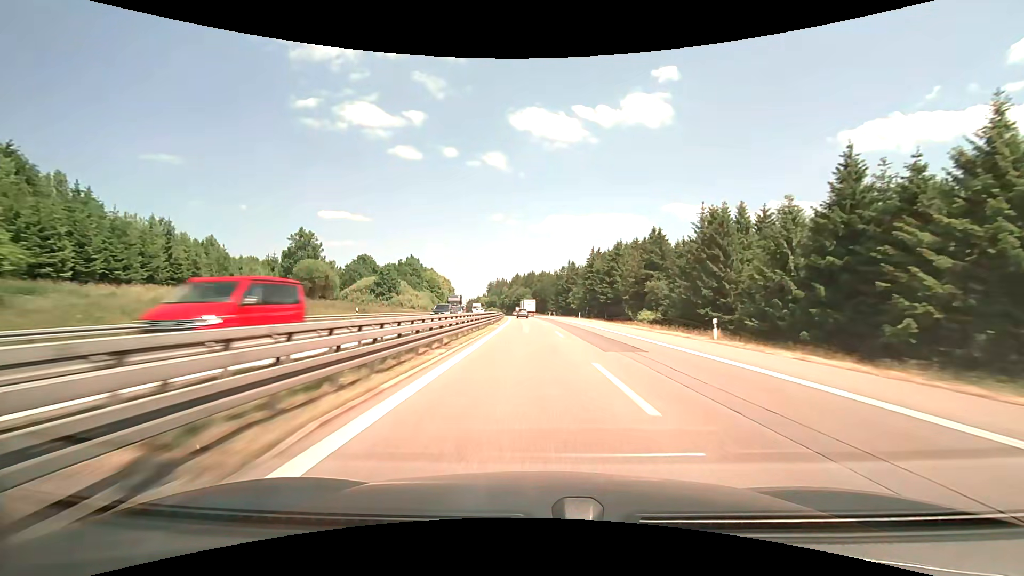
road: motorway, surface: asphalt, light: Day
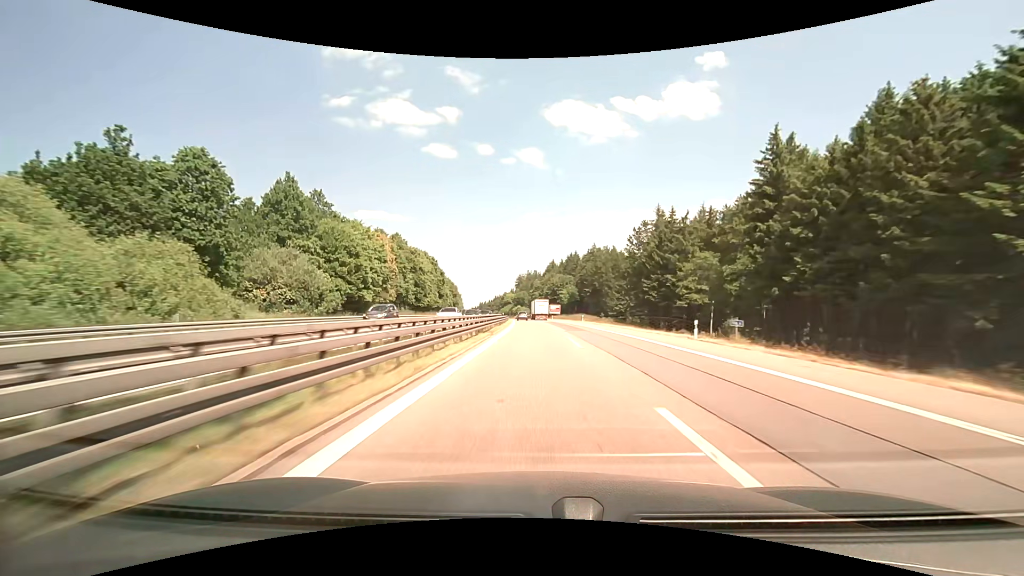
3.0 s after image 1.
(-2.4, +95.3) m; -3°
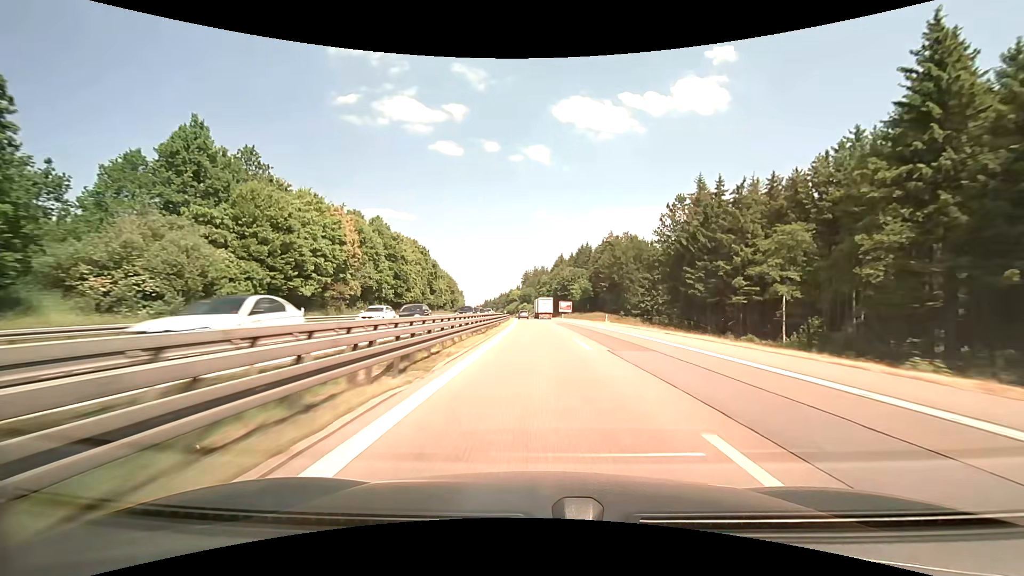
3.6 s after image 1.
(-0.1, +19.0) m; -1°
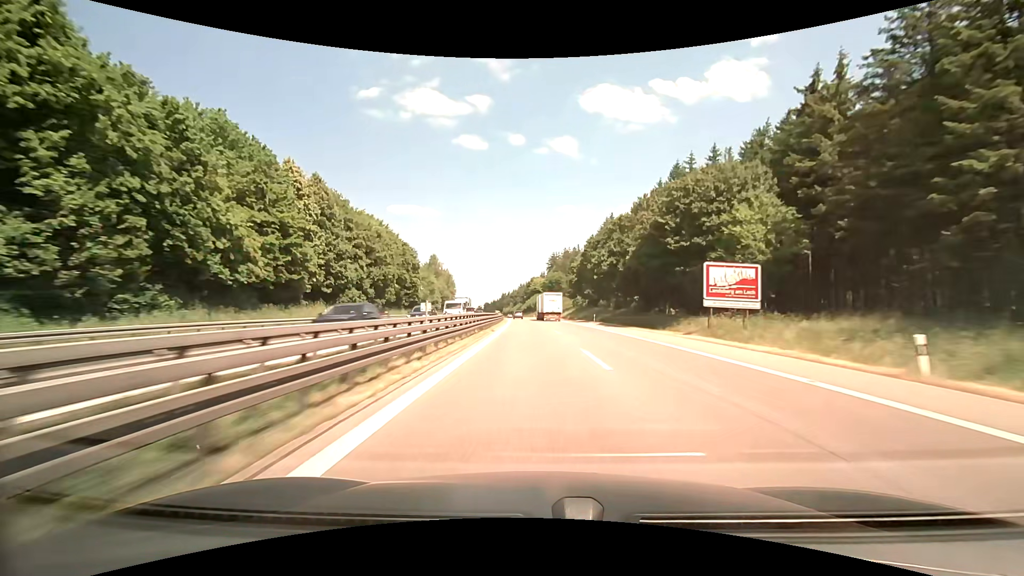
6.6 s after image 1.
(-2.5, +95.9) m; -3°
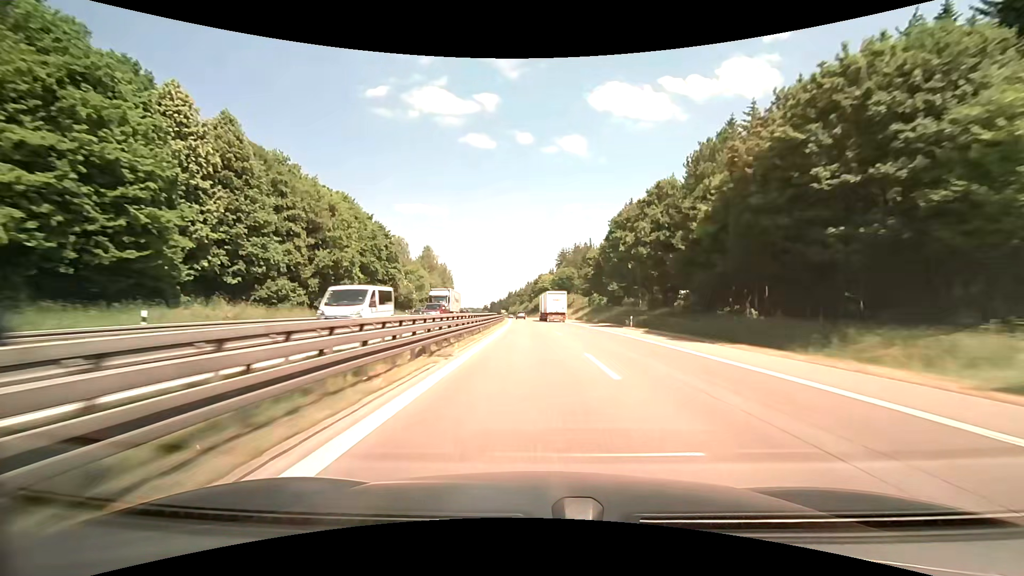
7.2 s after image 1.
(-0.2, +19.3) m; -1°
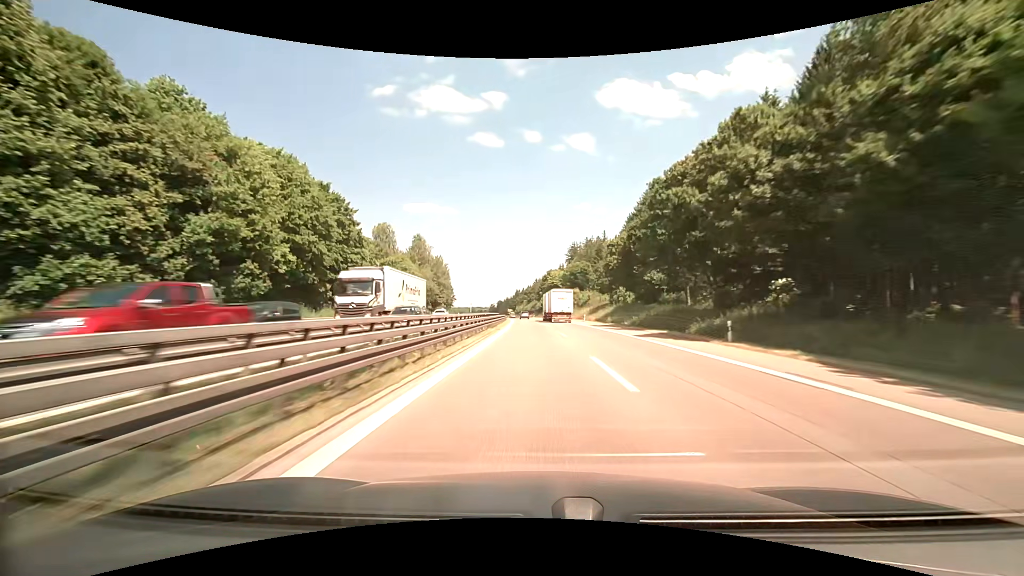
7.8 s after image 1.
(0.0, +19.3) m; 0°
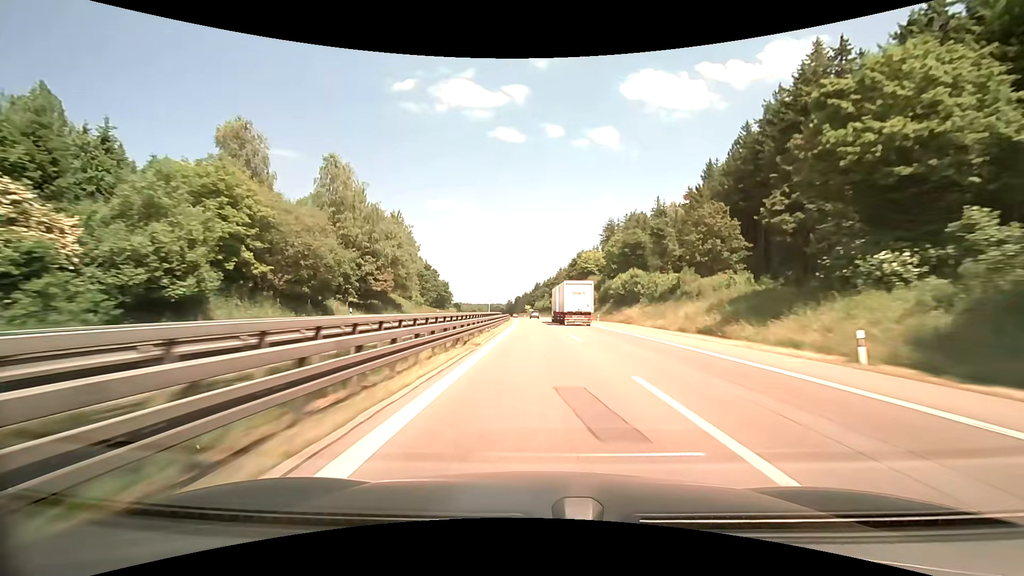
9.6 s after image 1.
(-1.7, +58.3) m; -3°
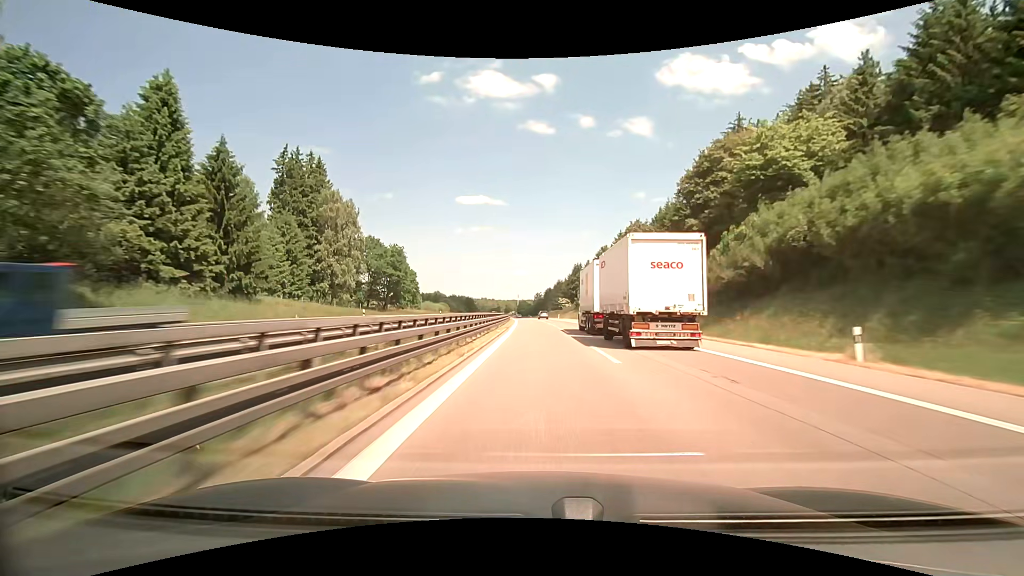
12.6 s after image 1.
(-1.8, +98.5) m; -2°
(0, +10) (0, +20) (0, +30) (-1, +40) (-1, +50) (-2, +60) (-2, +70) (-3, +80) (-3, +90) (-4, +100) m
